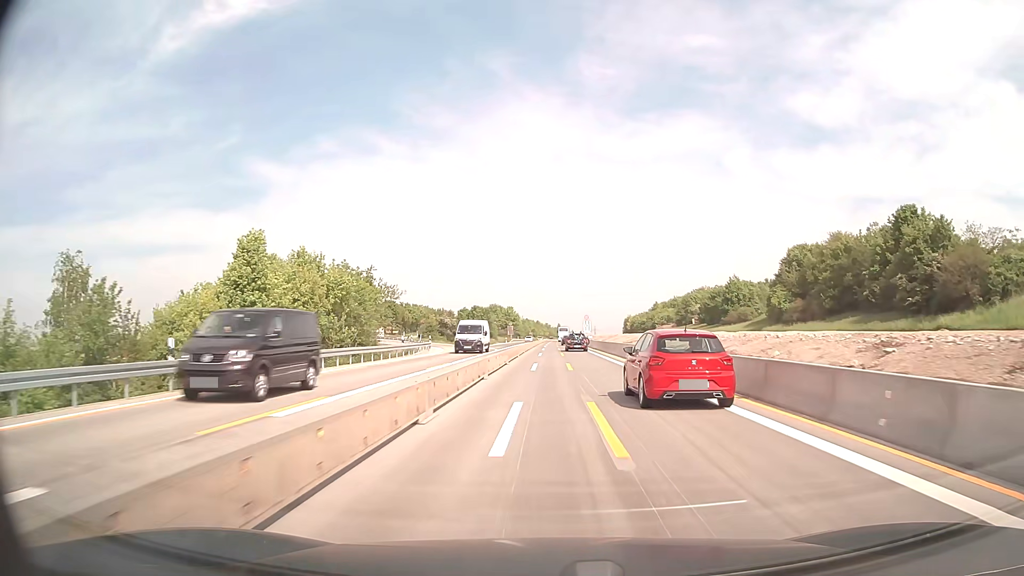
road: motorway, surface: concrete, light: Day
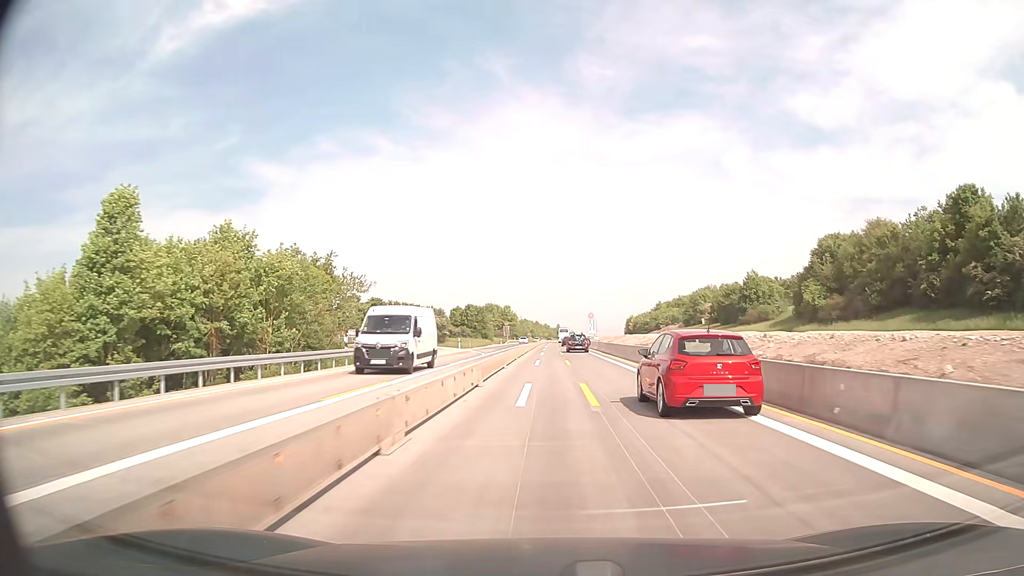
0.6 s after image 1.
(0.0, +12.6) m; 0°
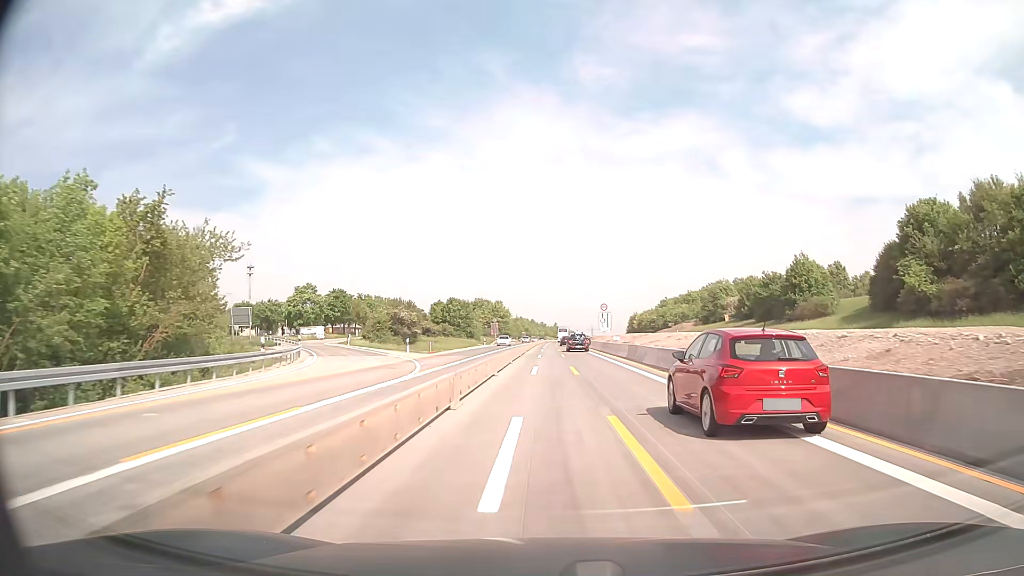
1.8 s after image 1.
(0.0, +25.6) m; 0°
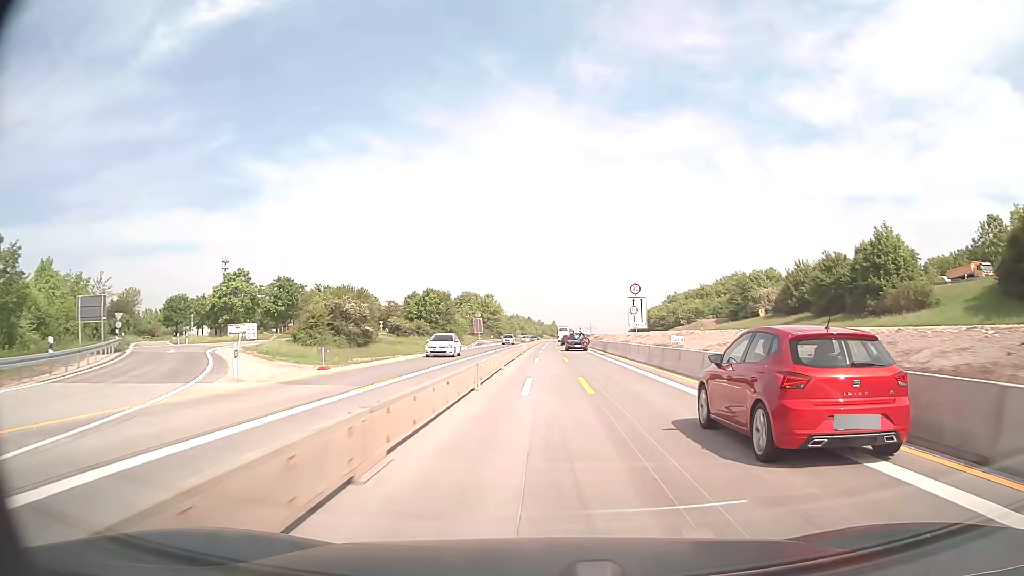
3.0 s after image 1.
(+0.1, +26.1) m; 0°
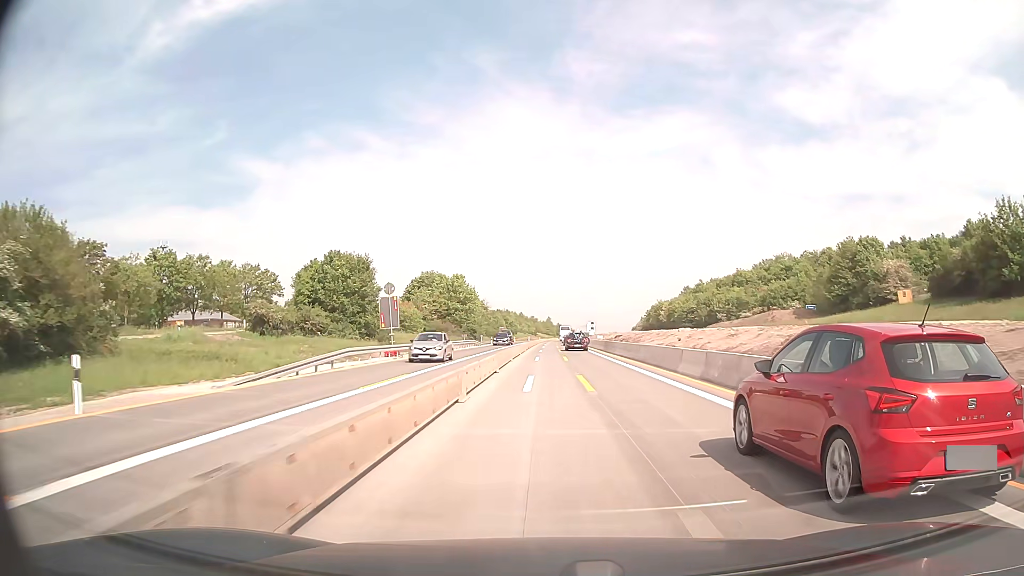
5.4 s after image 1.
(+0.1, +52.9) m; 0°
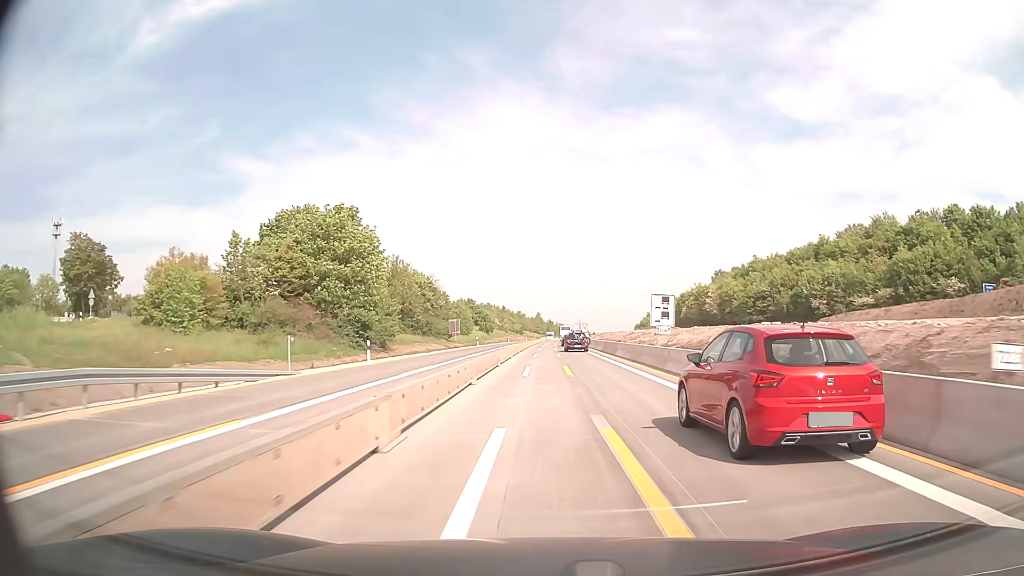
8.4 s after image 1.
(+0.4, +65.6) m; +1°
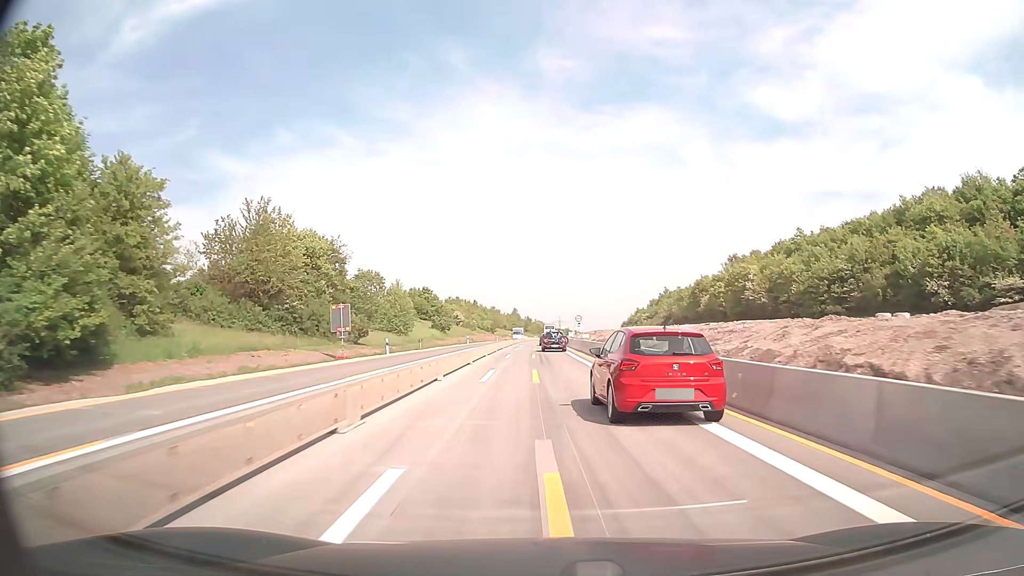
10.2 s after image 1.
(+0.6, +38.7) m; +2°
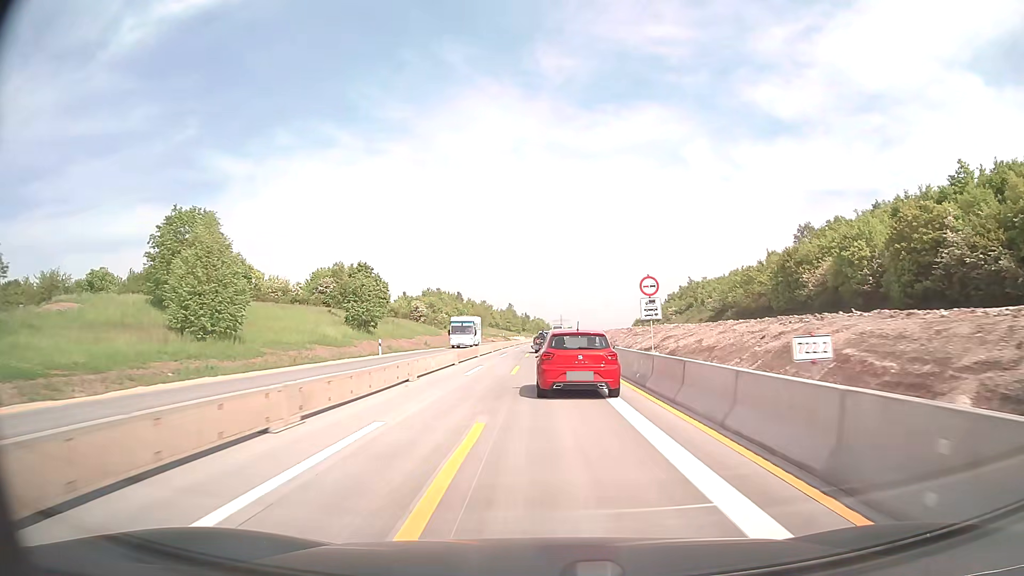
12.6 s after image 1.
(+0.1, +50.1) m; 0°
(0, +10) (0, +20) (0, +30) (0, +40) (0, +50) (0, +60) (+1, +70) (+1, +80) (+1, +90) (+1, +100) m
